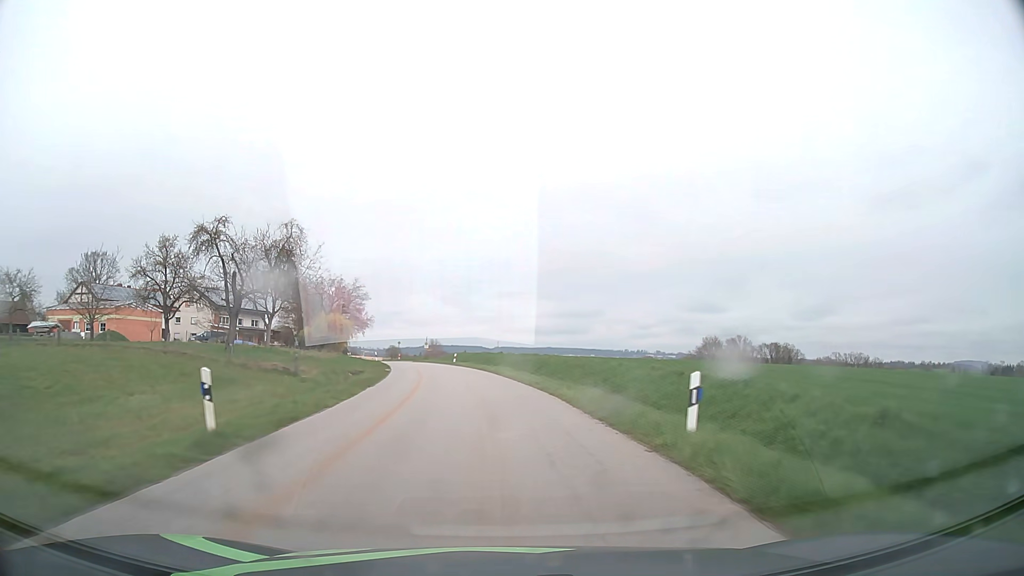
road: tertiary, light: Day
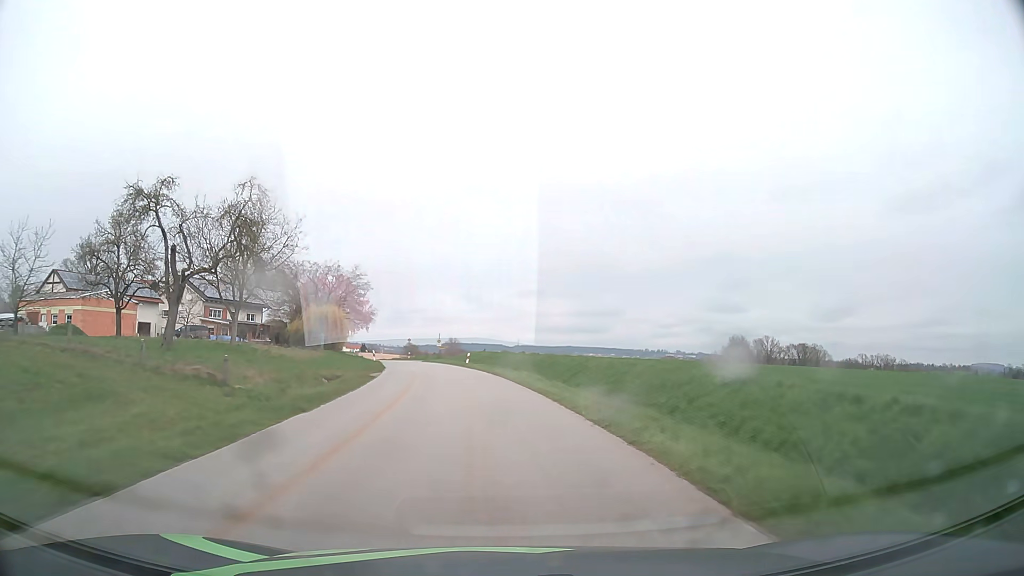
(-0.1, +9.7) m; -2°
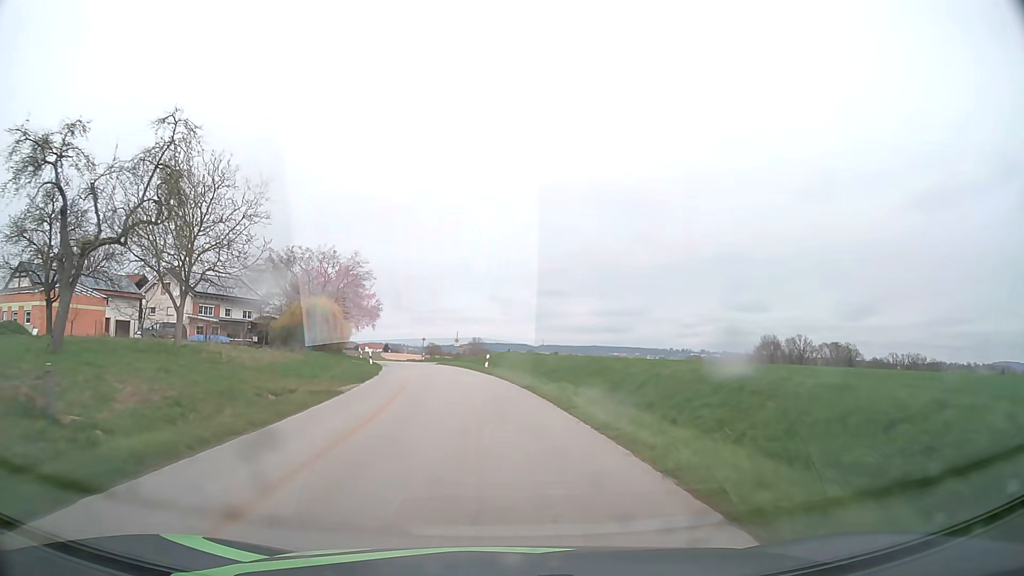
(-0.2, +9.7) m; -2°
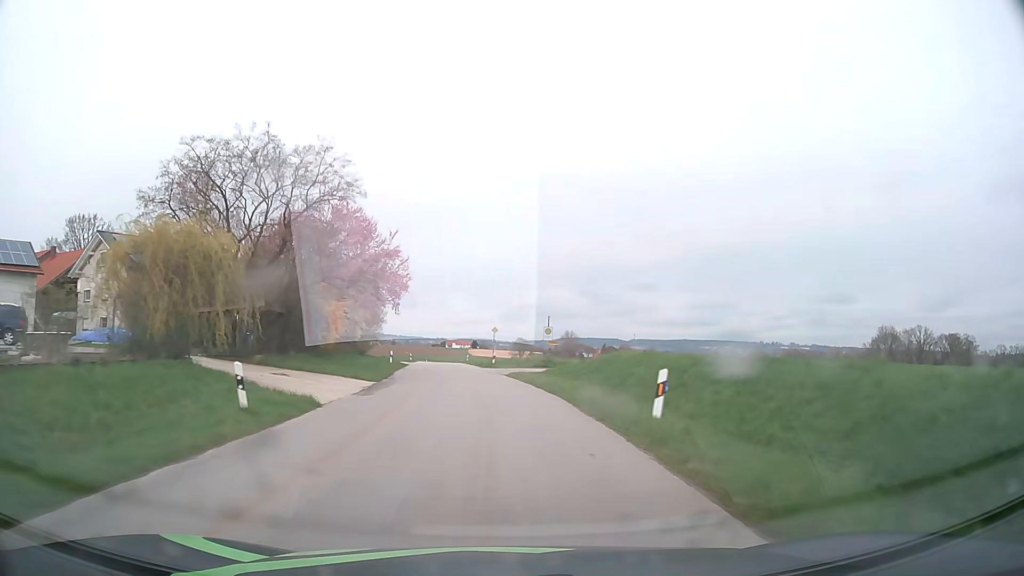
(-1.9, +29.7) m; -8°
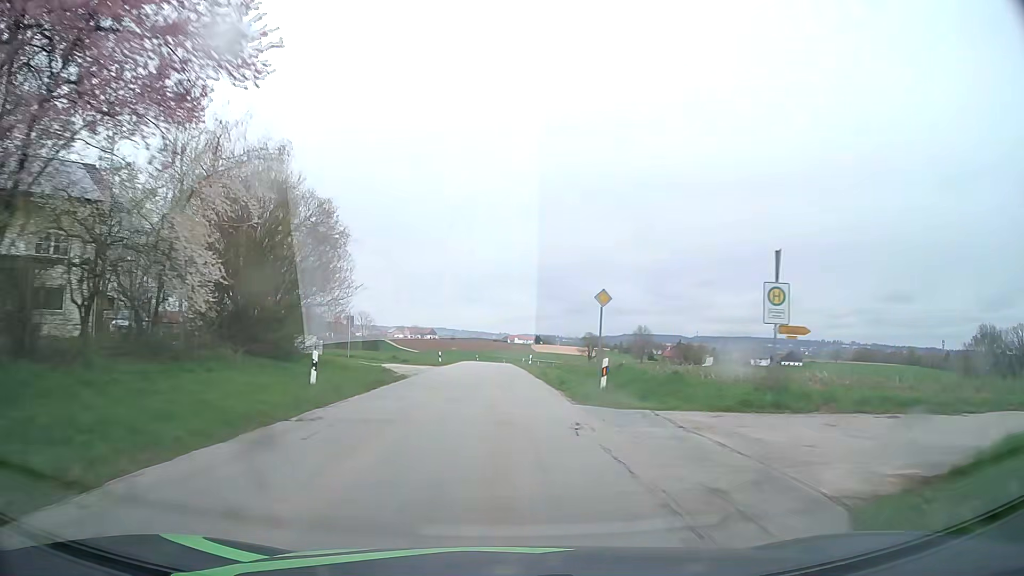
(-1.6, +30.5) m; -5°
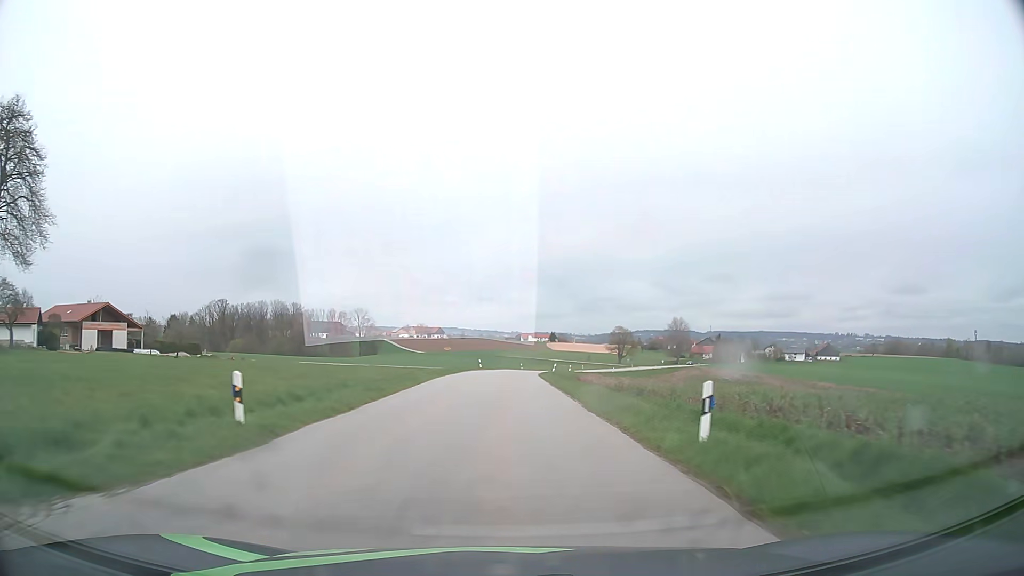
(-0.8, +41.7) m; -1°
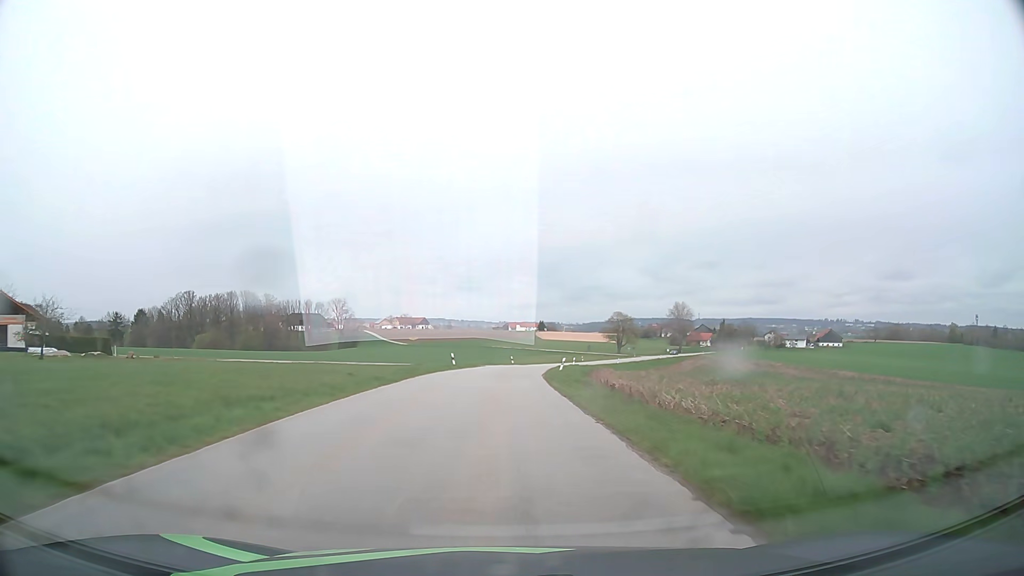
(+0.2, +21.1) m; +1°
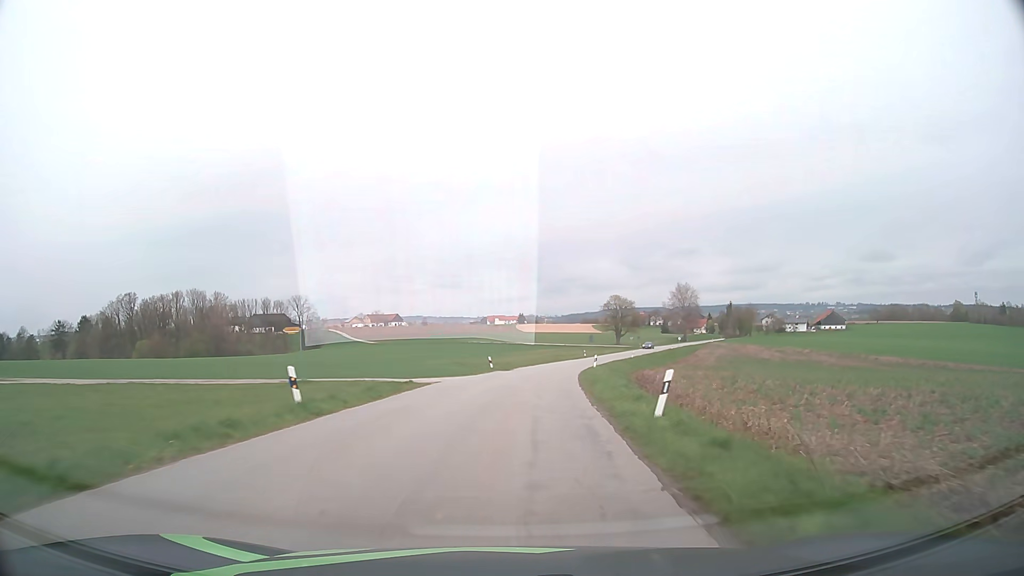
(+0.4, +31.7) m; +2°
